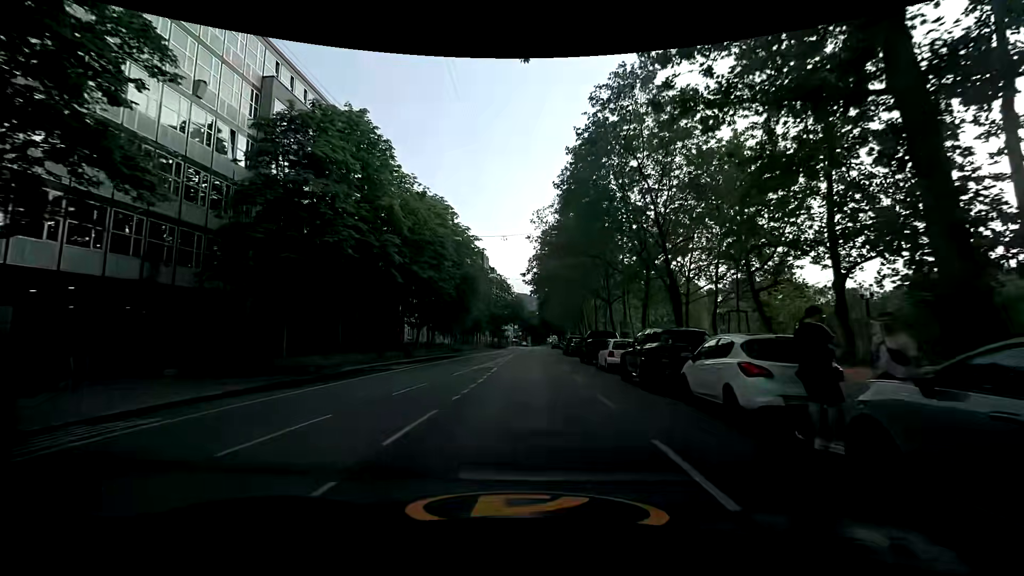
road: secondary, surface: asphalt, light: Day
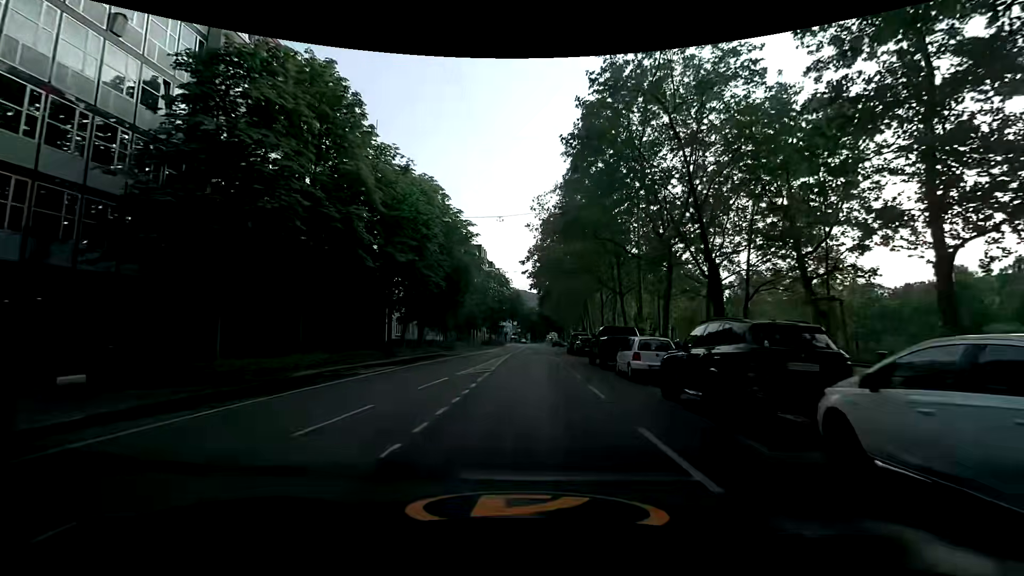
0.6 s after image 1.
(0.0, +5.2) m; -1°
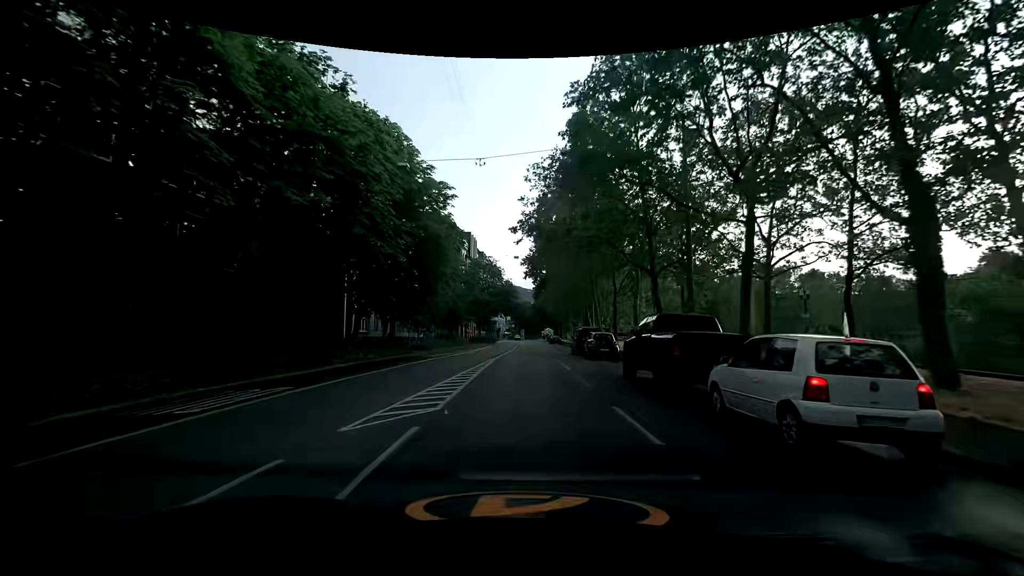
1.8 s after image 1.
(+0.3, +10.6) m; +2°
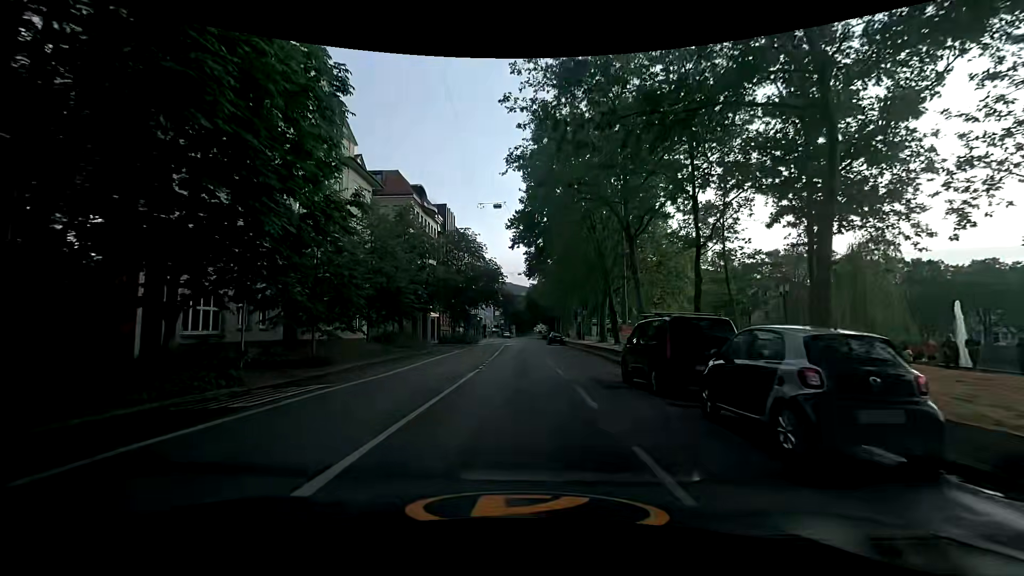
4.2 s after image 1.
(+0.2, +21.5) m; +2°
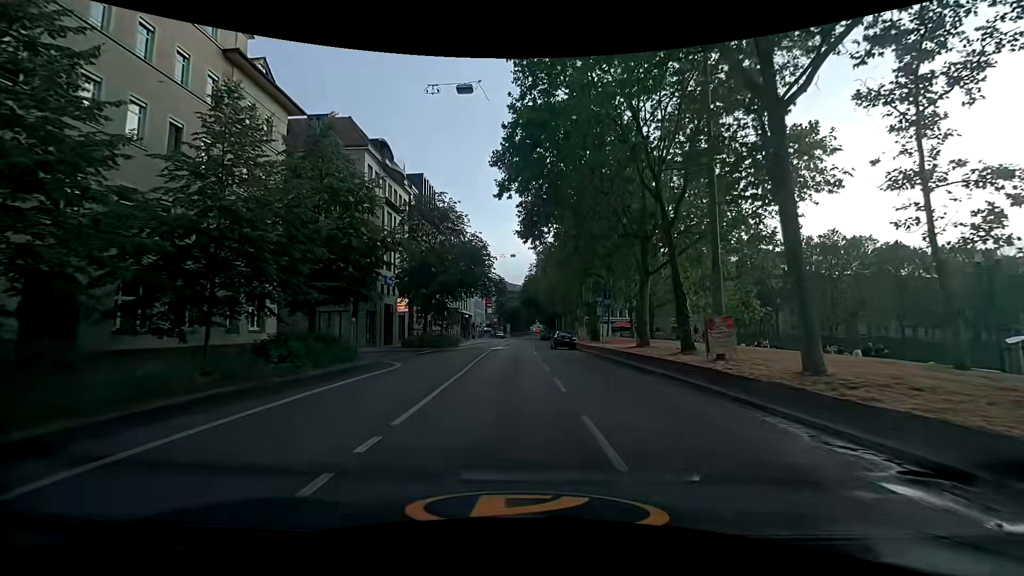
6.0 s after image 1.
(-0.1, +16.3) m; -1°
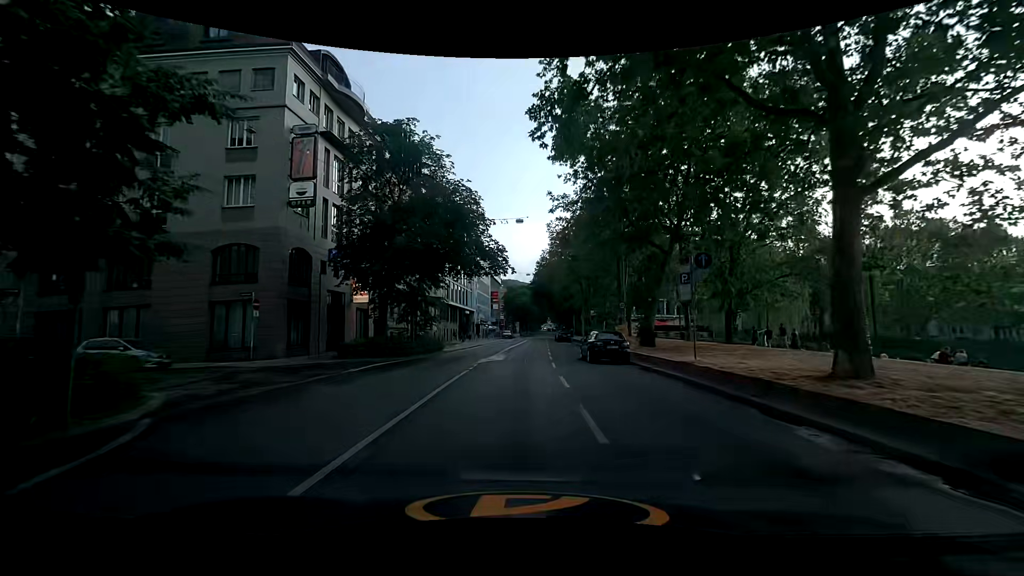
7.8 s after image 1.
(+0.1, +16.9) m; -2°
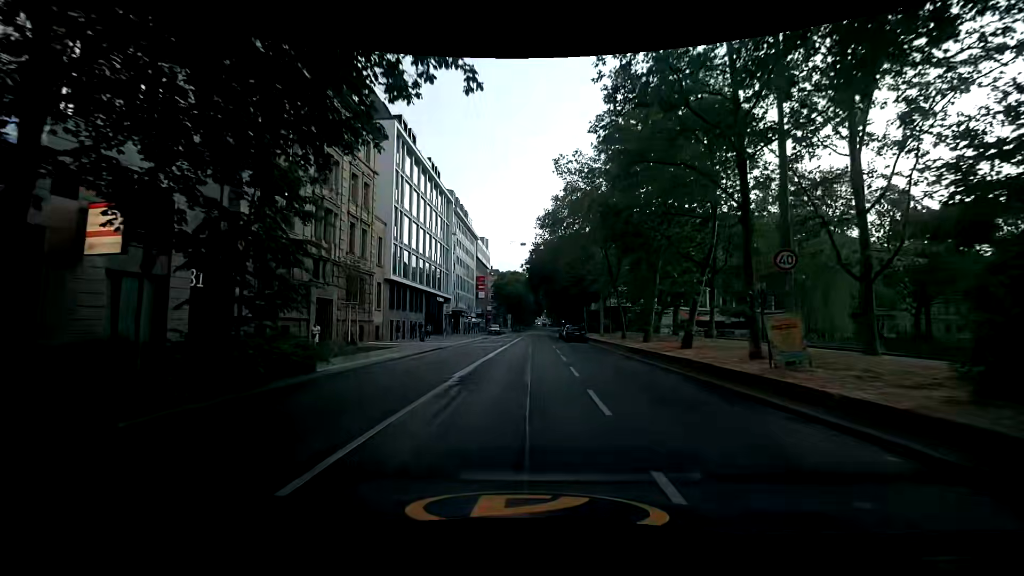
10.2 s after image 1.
(+0.6, +22.9) m; +3°
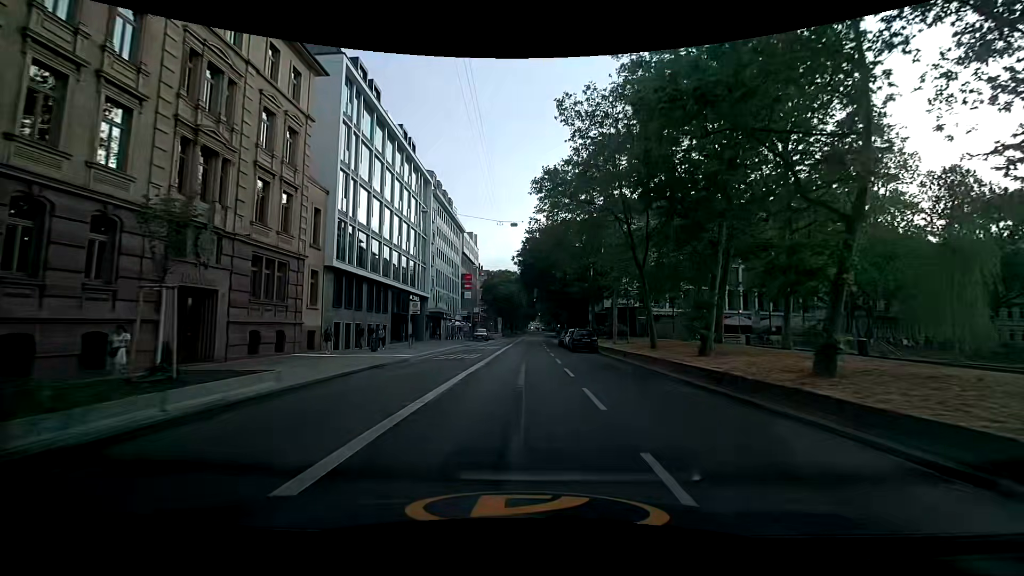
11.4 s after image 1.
(+0.1, +11.5) m; 0°
(0, +10) (0, +20) (0, +30) (0, +40) (+1, +50) (+1, +60) (+1, +70) (+1, +80) (+2, +90) (+2, +100) m
